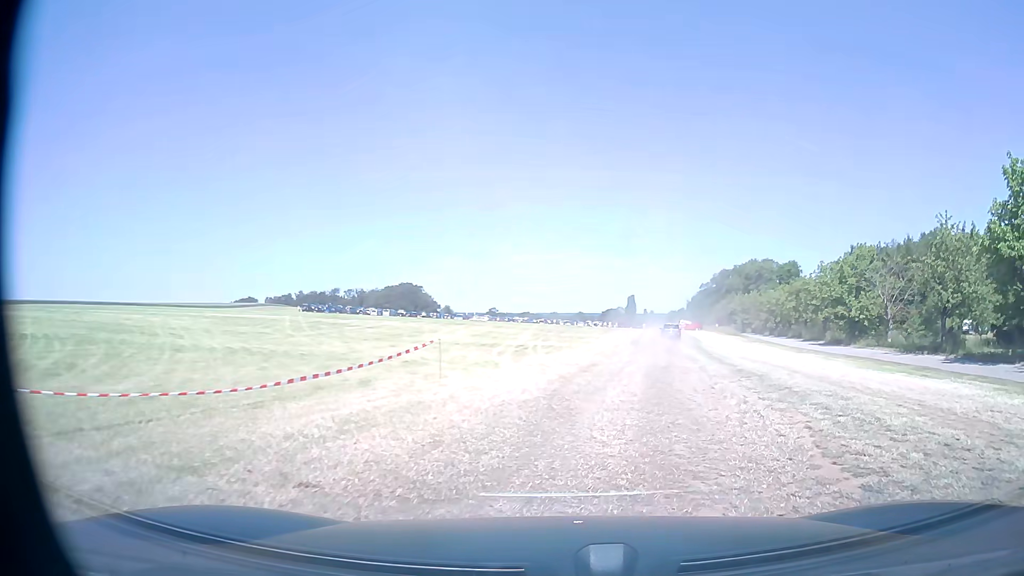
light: Day
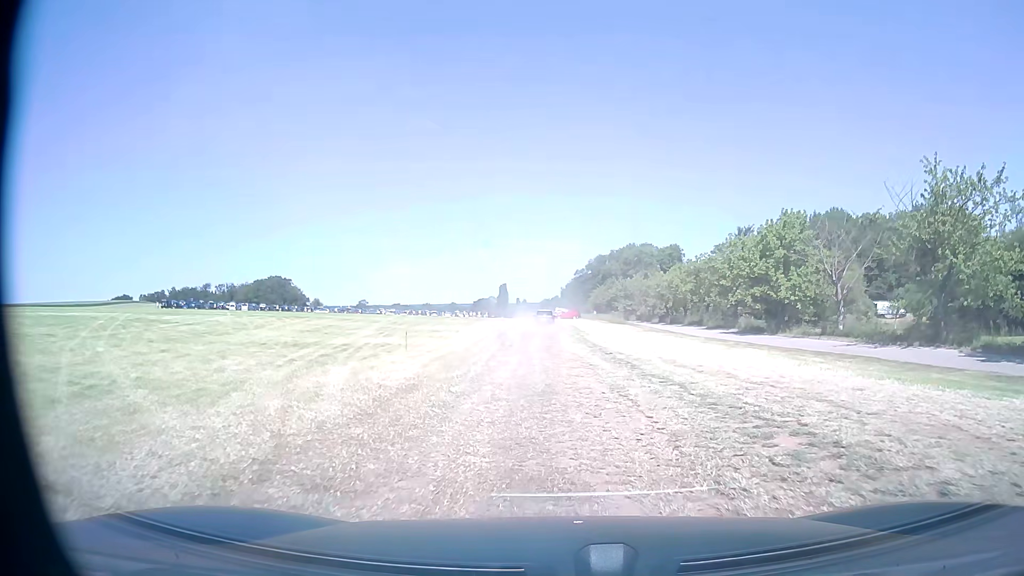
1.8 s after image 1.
(+1.6, +11.4) m; +13°
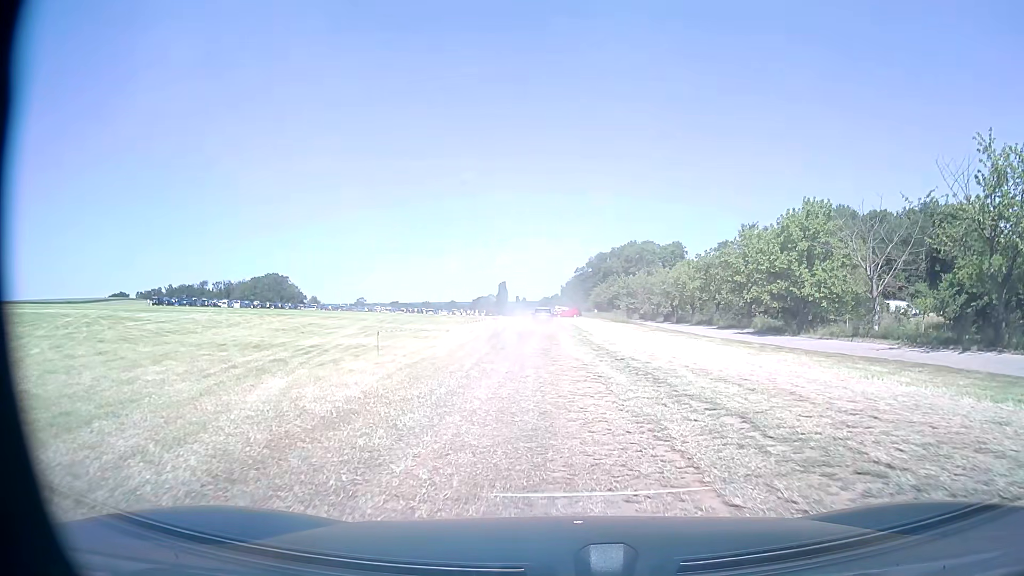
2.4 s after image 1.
(-0.1, +4.2) m; -1°
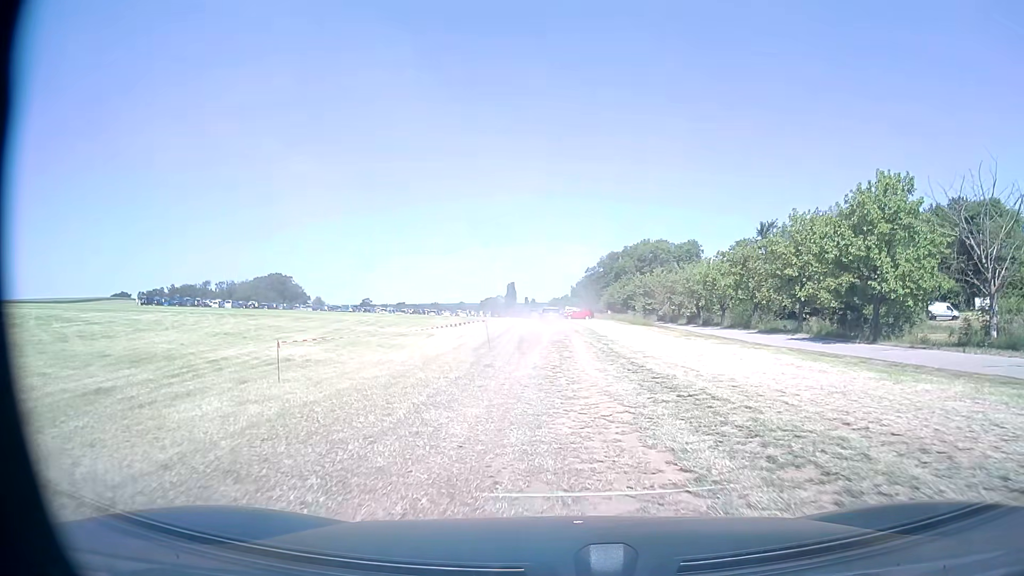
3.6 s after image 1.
(-0.1, +9.0) m; -1°
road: service
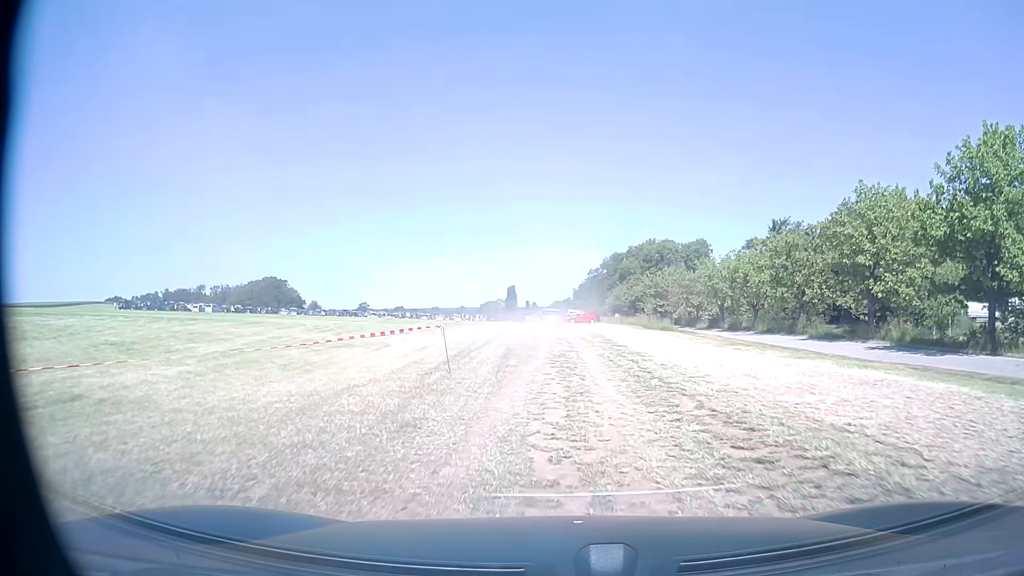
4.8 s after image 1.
(0.0, +9.8) m; 0°
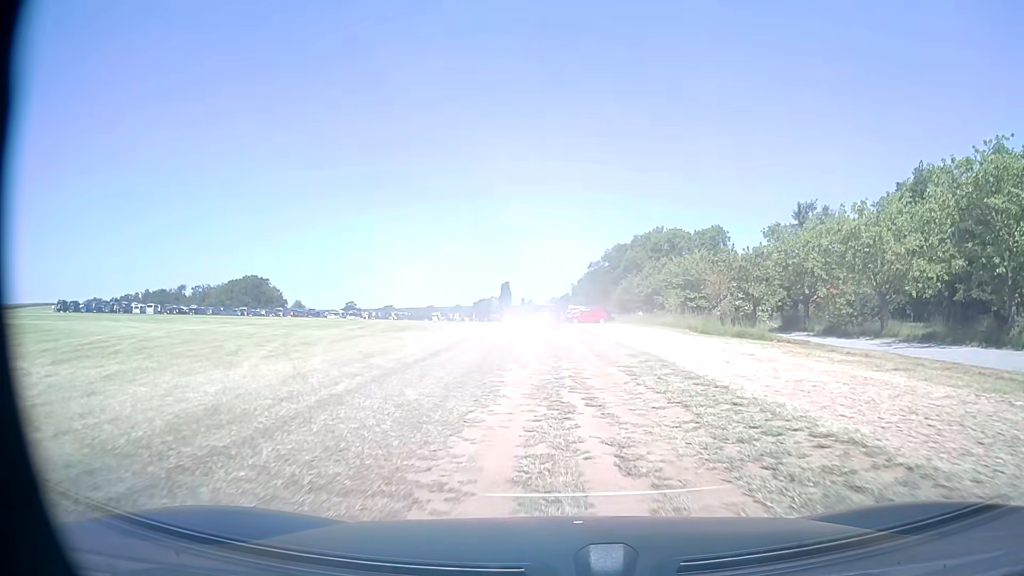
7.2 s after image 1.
(0.0, +21.6) m; 0°
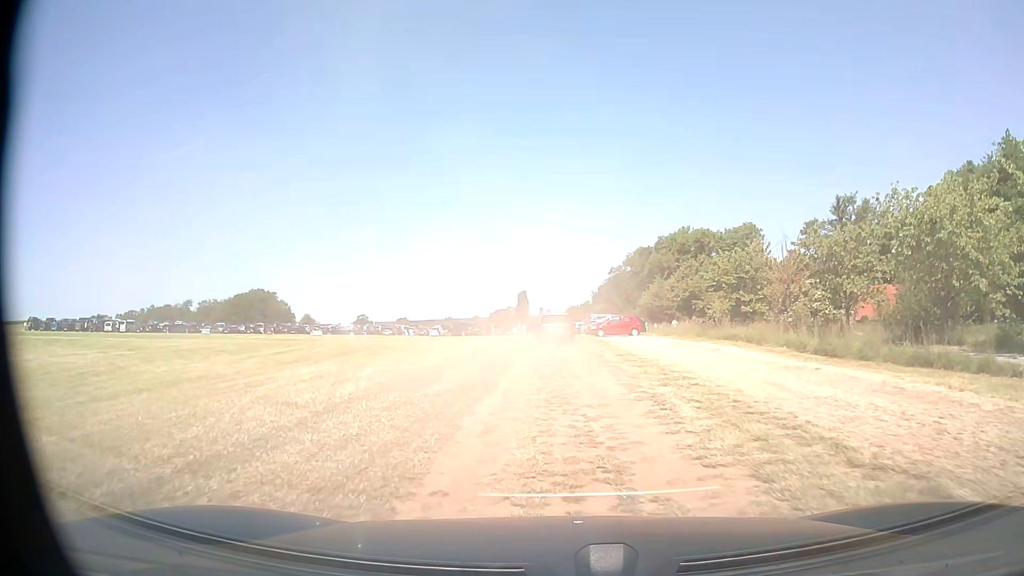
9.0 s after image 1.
(+0.1, +14.1) m; -1°
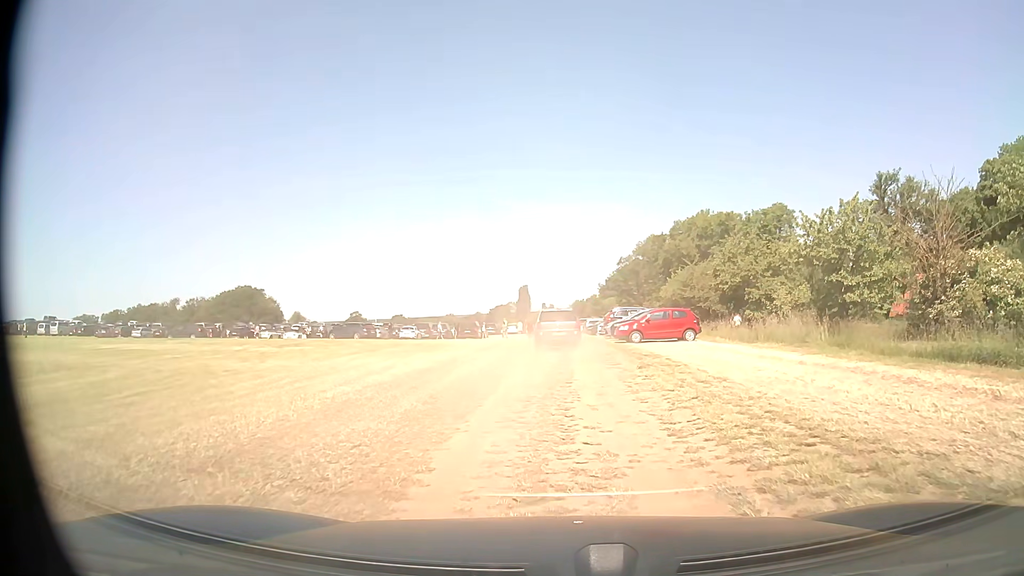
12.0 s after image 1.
(-0.5, +18.6) m; -1°
